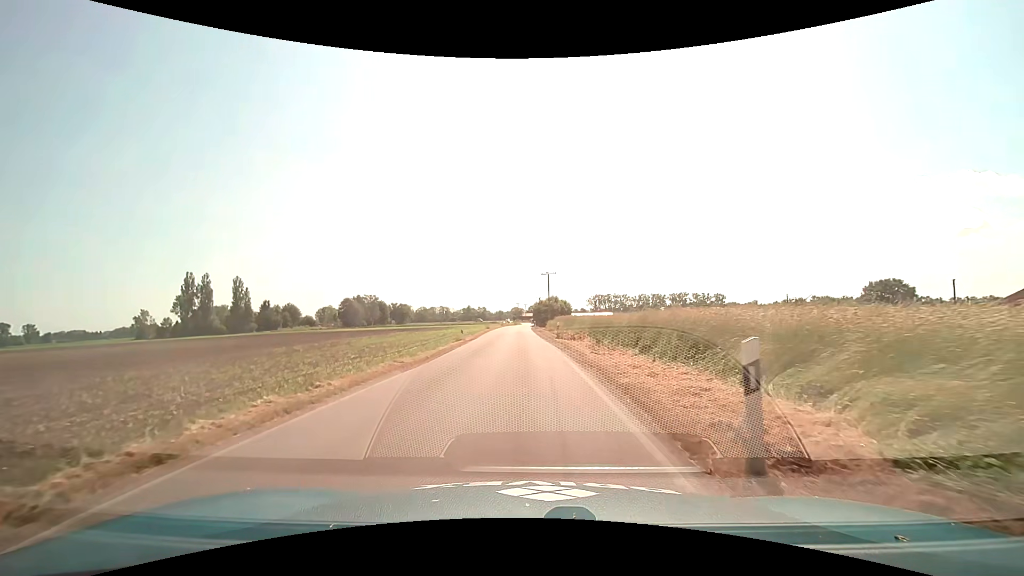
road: unclassified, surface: asphalt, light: Day
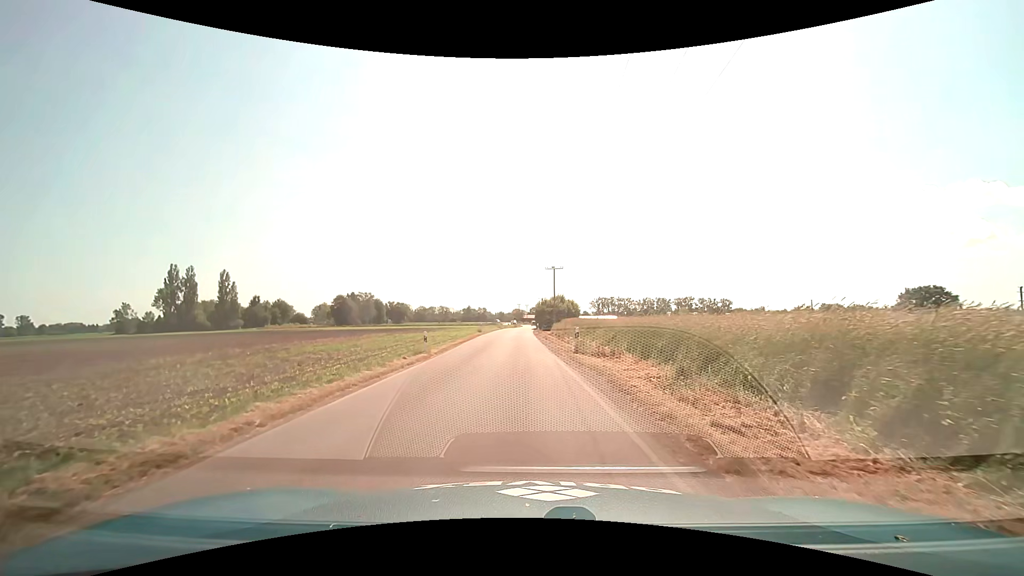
(0.0, +12.5) m; 0°
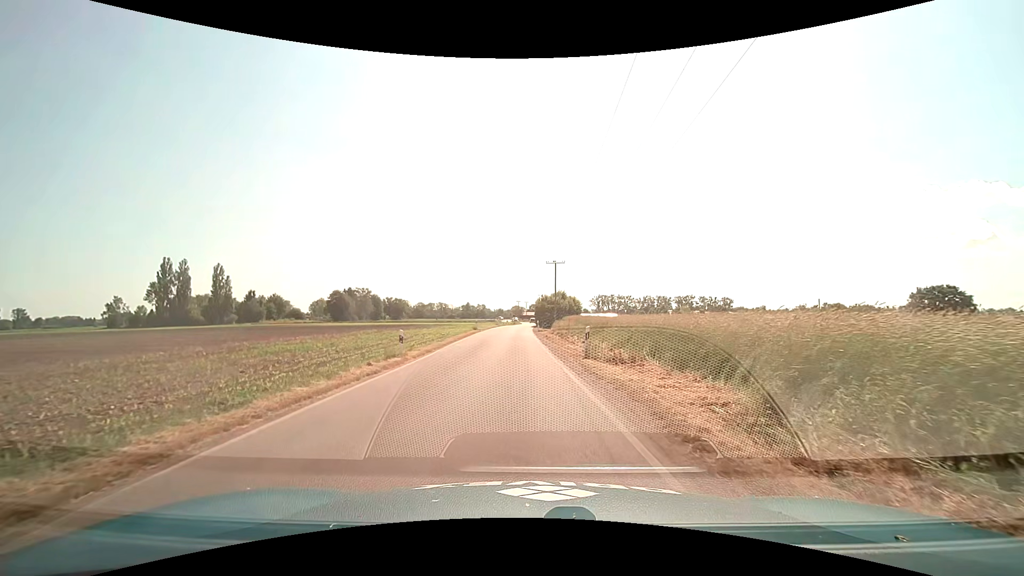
(0.0, +4.0) m; 0°
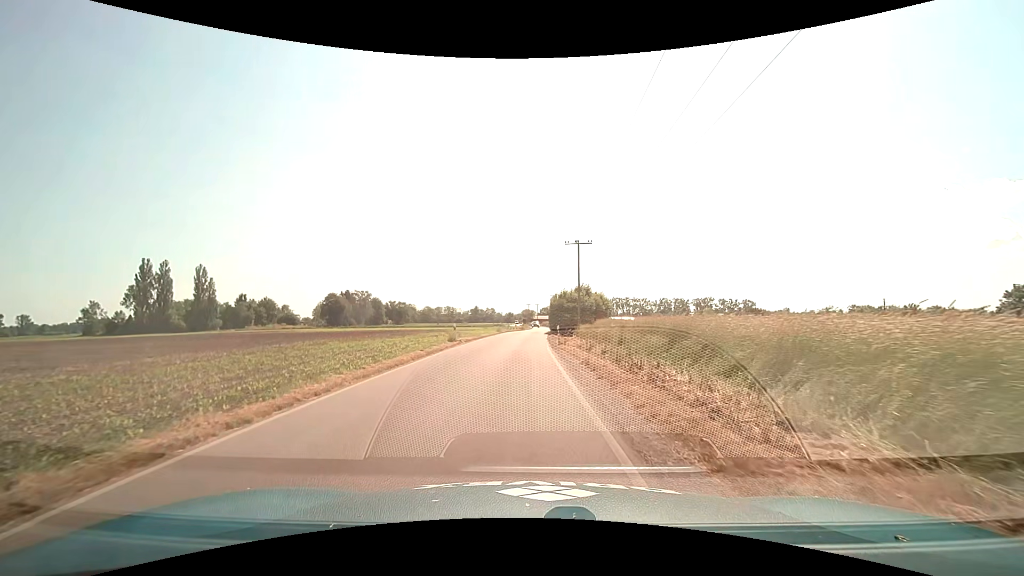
(-0.1, +20.3) m; -1°
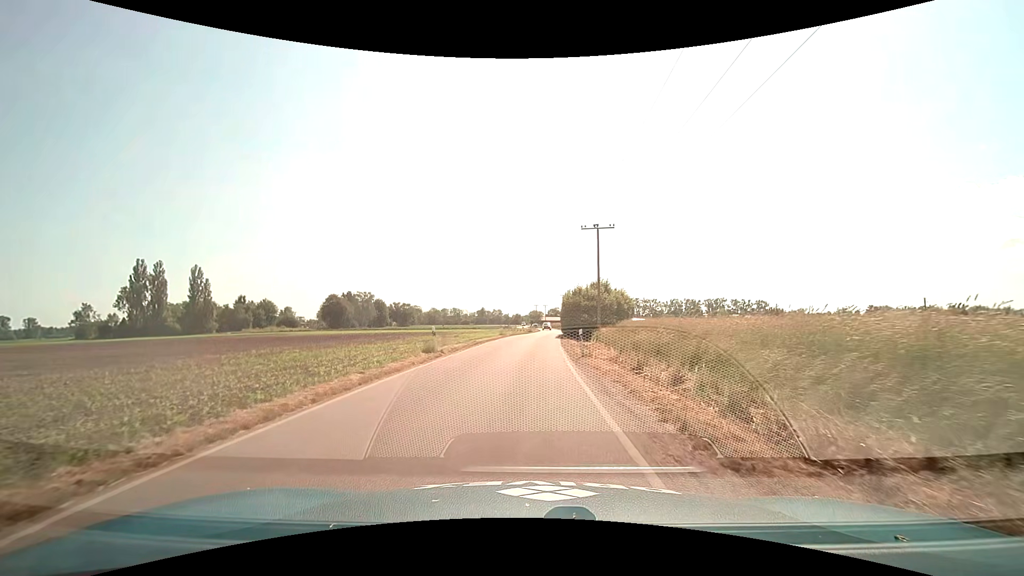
(-0.1, +8.8) m; -1°
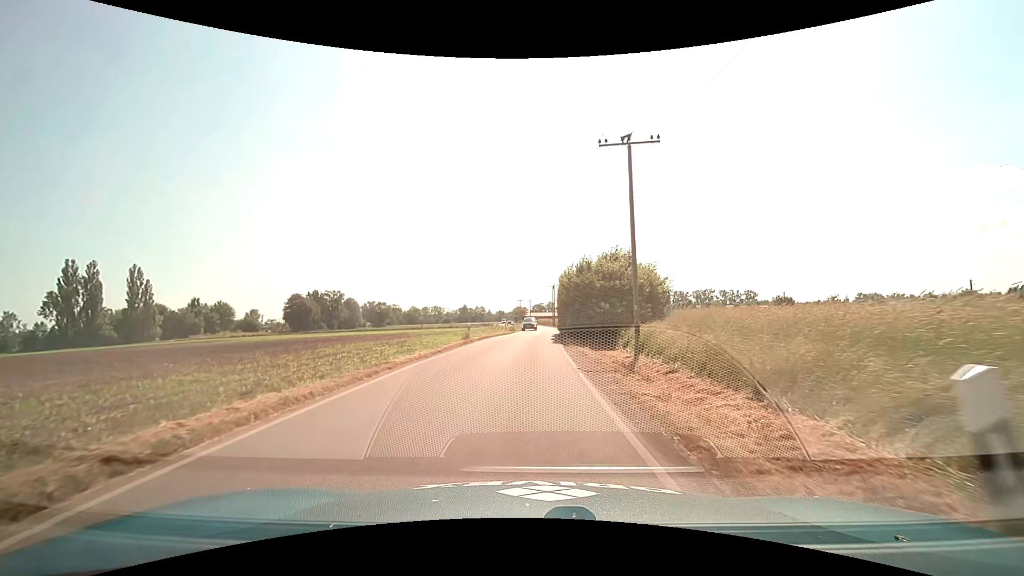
(+0.2, +18.6) m; +2°
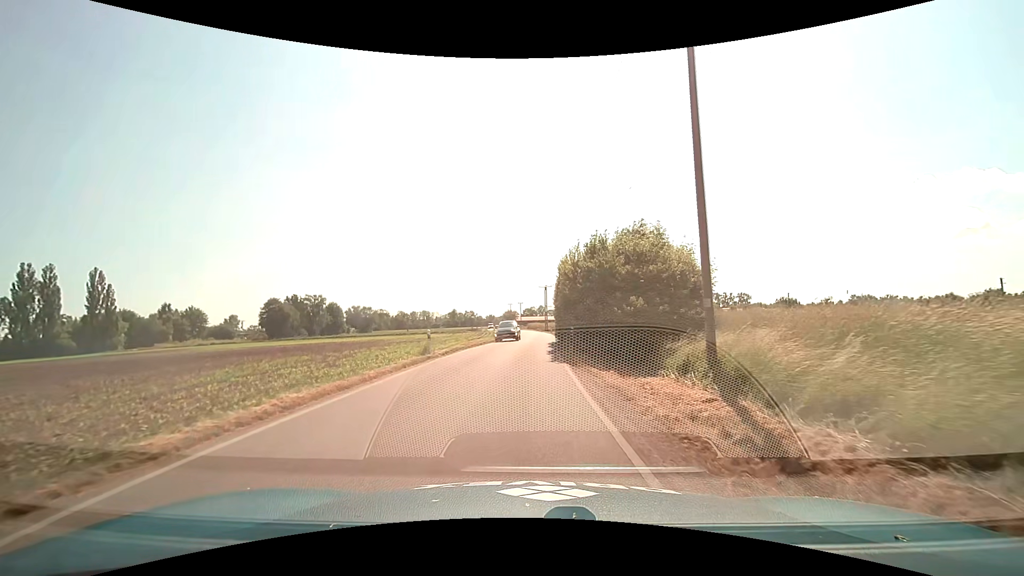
(+0.1, +9.8) m; +1°
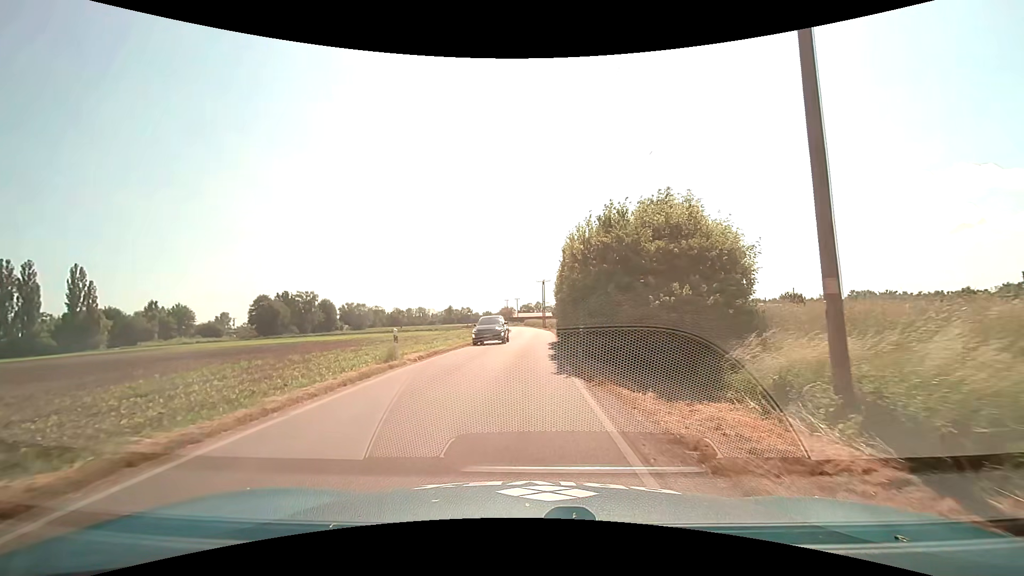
(0.0, +4.9) m; 0°
(0, +10) (0, +20) (0, +30) (+1, +40) (+1, +50) (+1, +60) (+1, +70) (+1, +80) (0, +90) (-1, +100) m
